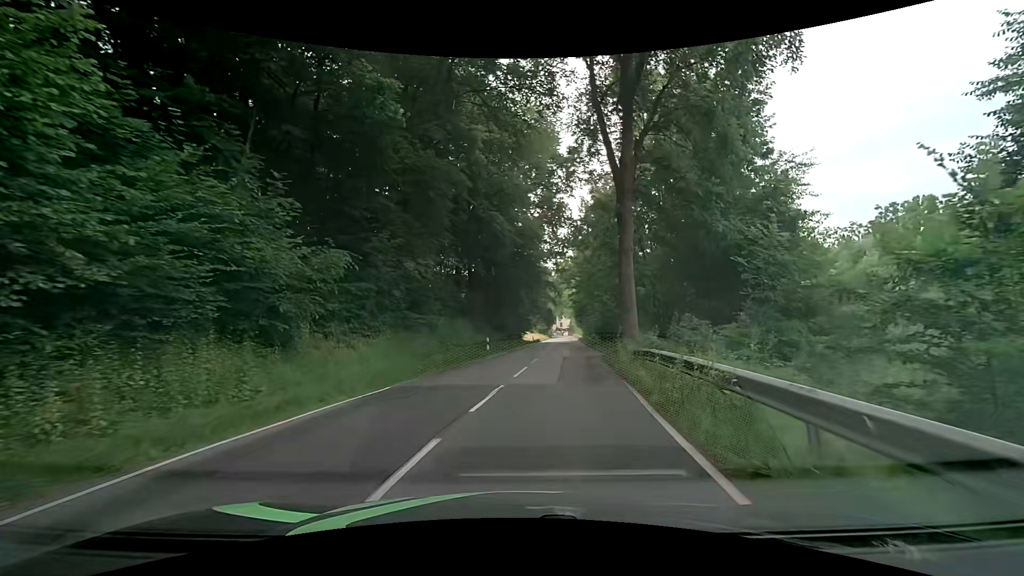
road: tertiary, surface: asphalt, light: Day
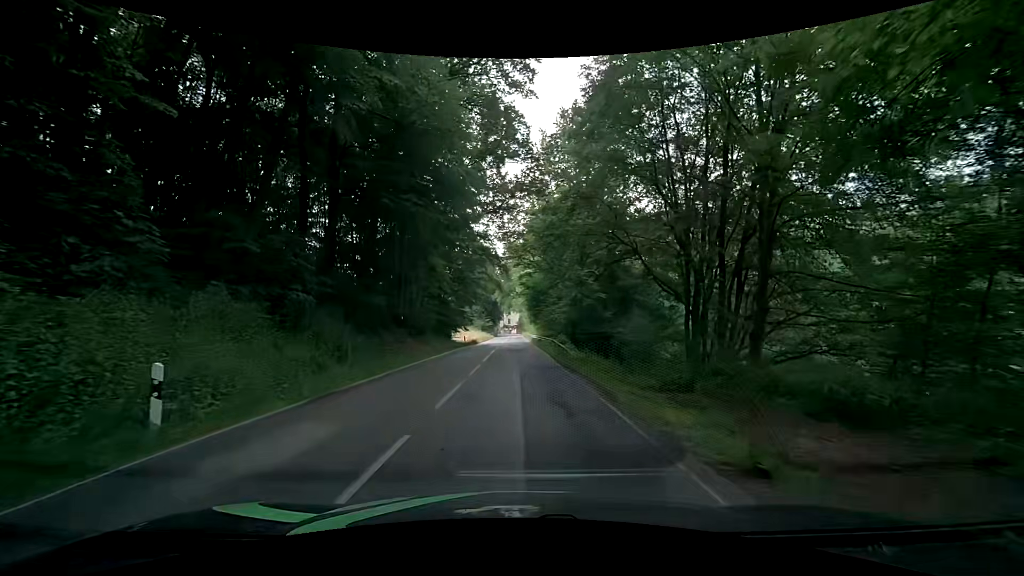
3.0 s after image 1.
(+2.5, +24.2) m; +7°
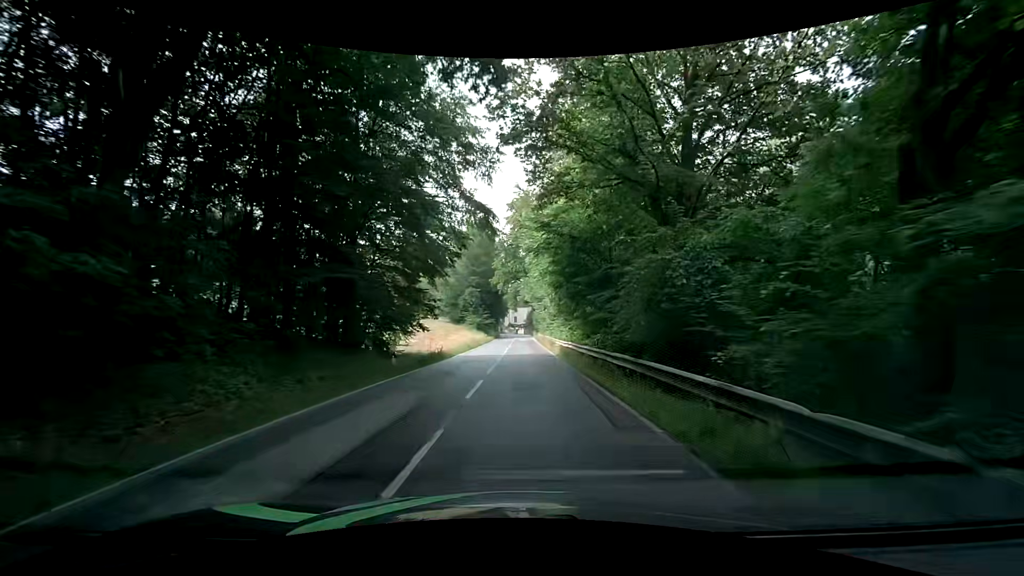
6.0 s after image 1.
(+0.1, +30.5) m; +1°
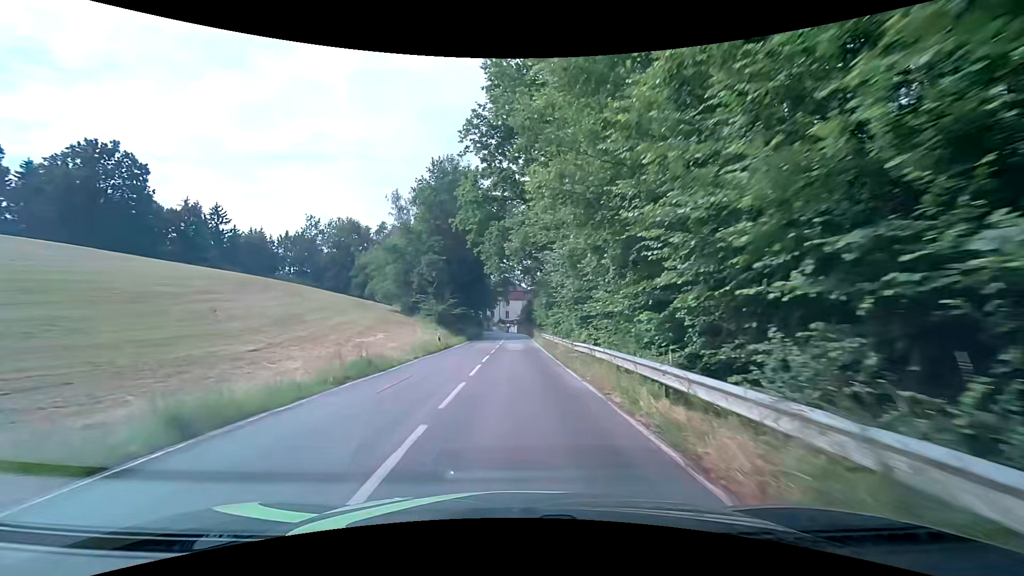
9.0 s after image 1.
(-0.7, +34.4) m; 0°
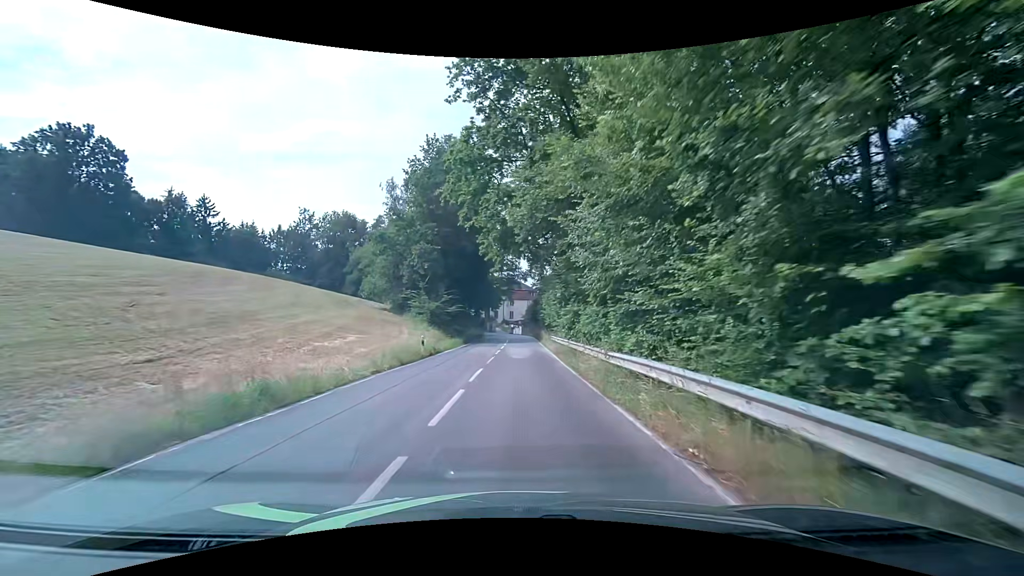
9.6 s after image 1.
(0.0, +7.0) m; -1°
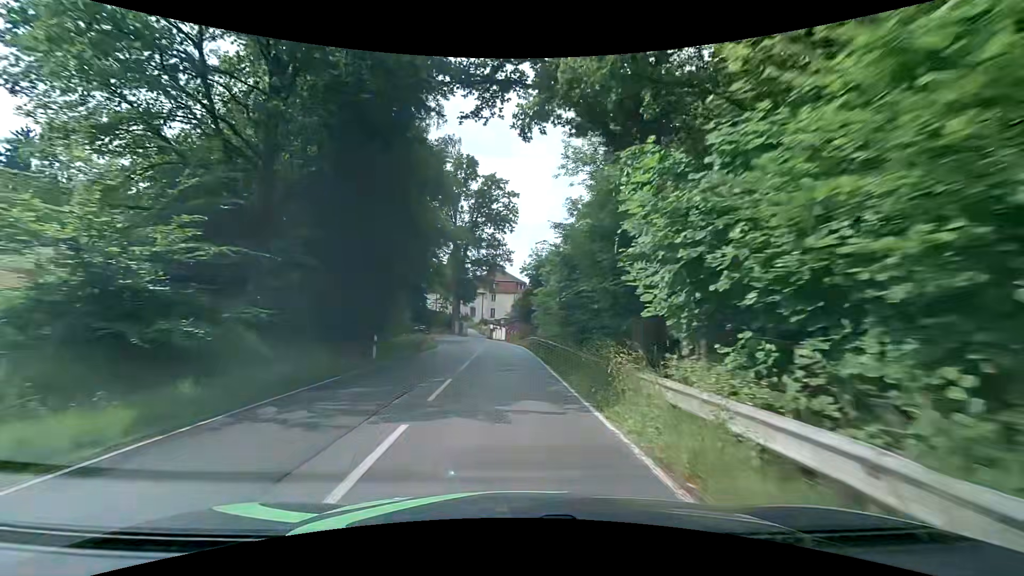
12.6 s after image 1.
(0.0, +34.5) m; +1°
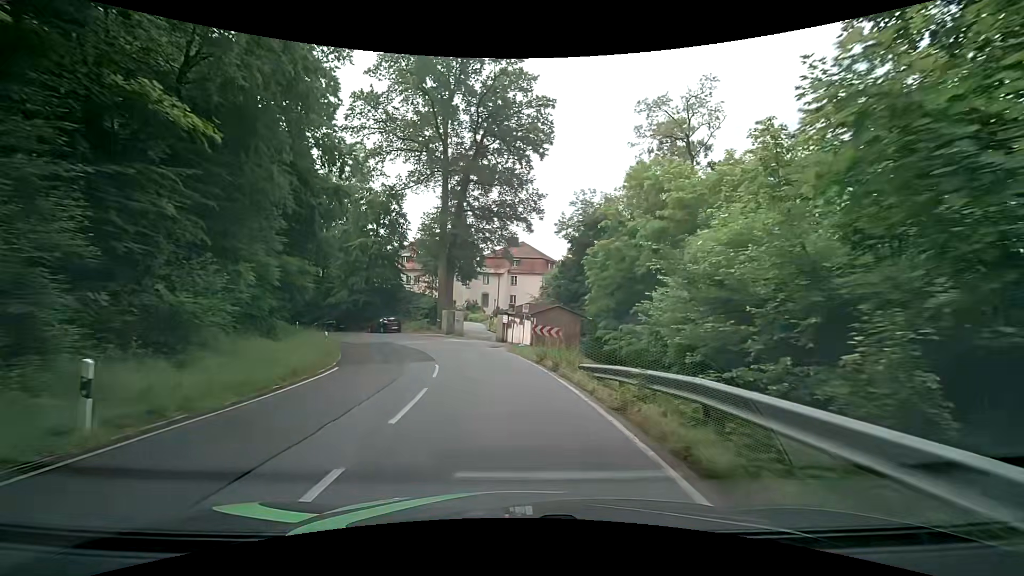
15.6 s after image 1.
(-0.5, +32.9) m; -3°
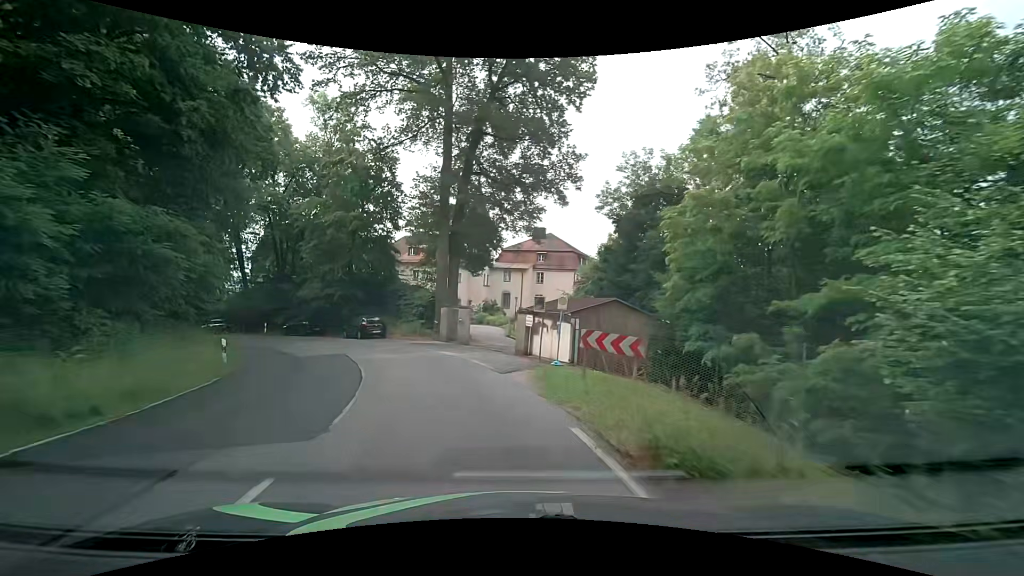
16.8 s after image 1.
(-0.1, +12.6) m; -2°
